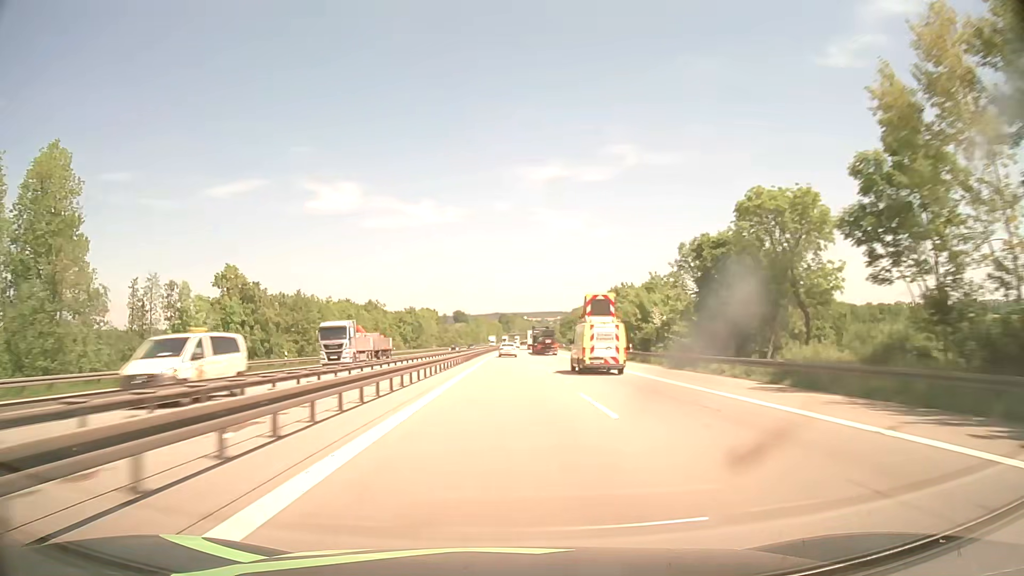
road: motorway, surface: asphalt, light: Day
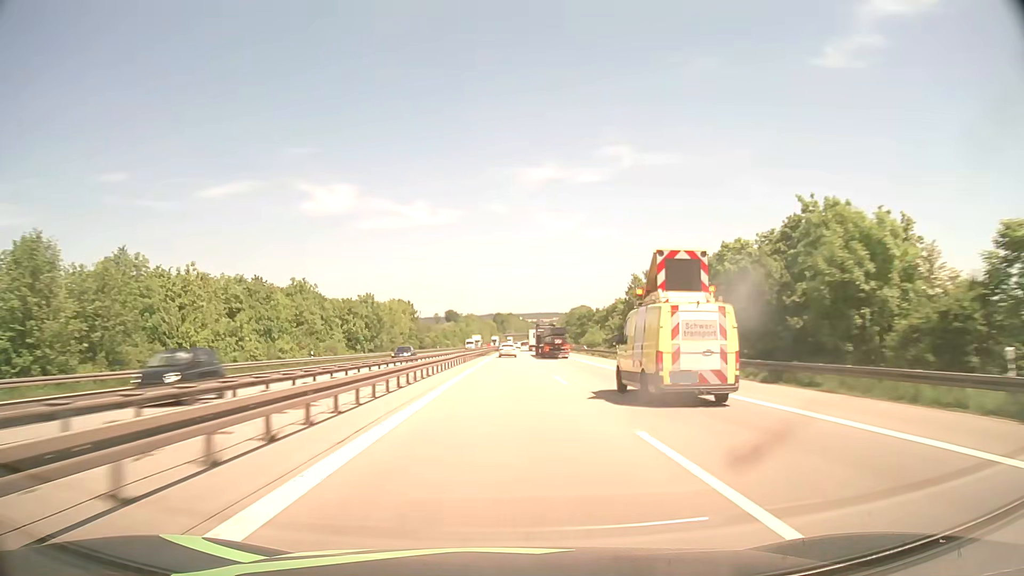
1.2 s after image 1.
(+0.1, +44.4) m; 0°
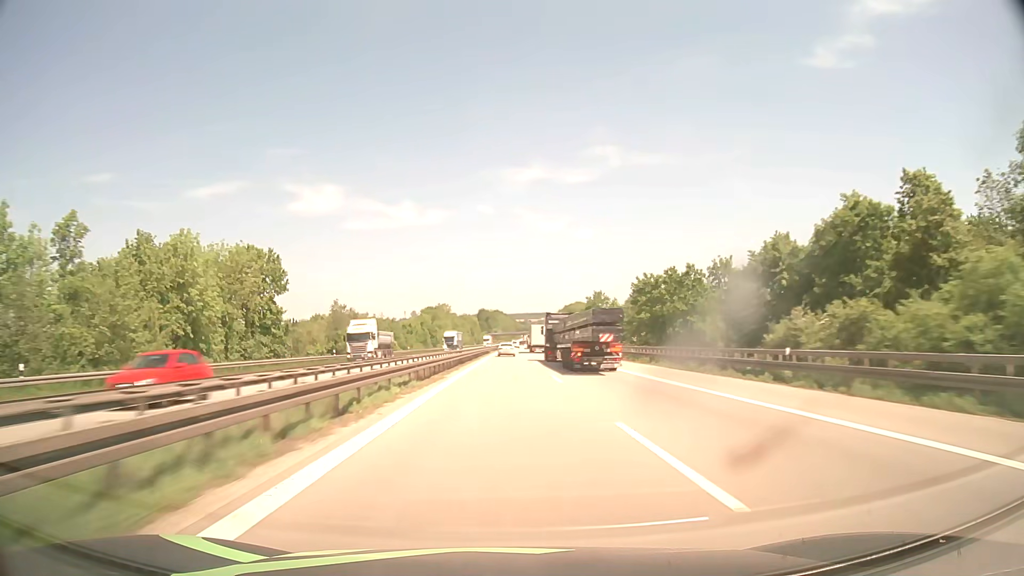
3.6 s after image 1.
(+0.7, +89.5) m; +1°
(0, +10) (0, +20) (0, +30) (0, +40) (0, +50) (0, +60) (0, +70) (+1, +80) (+1, +90) (+1, +100) m
